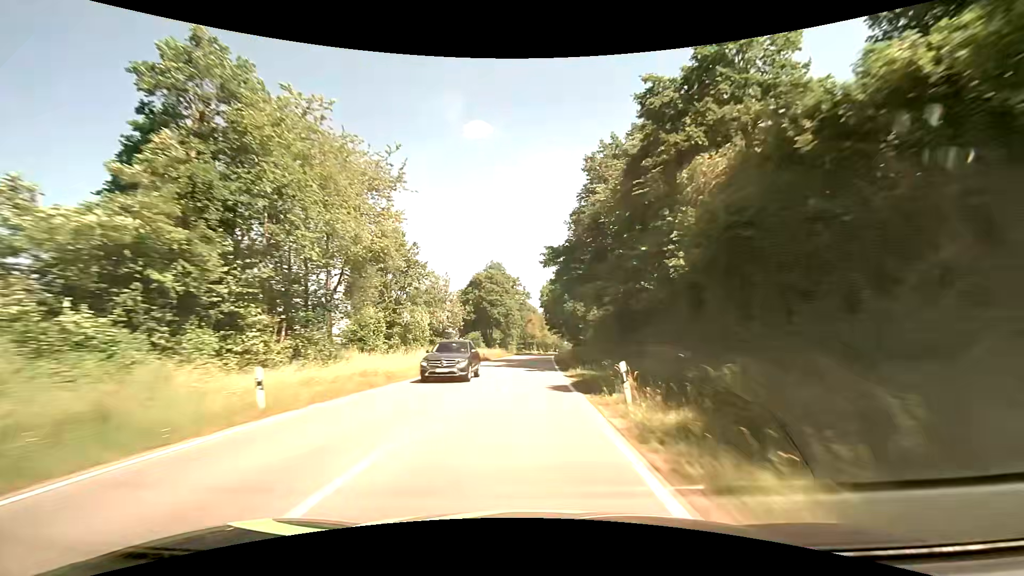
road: secondary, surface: asphalt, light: Day
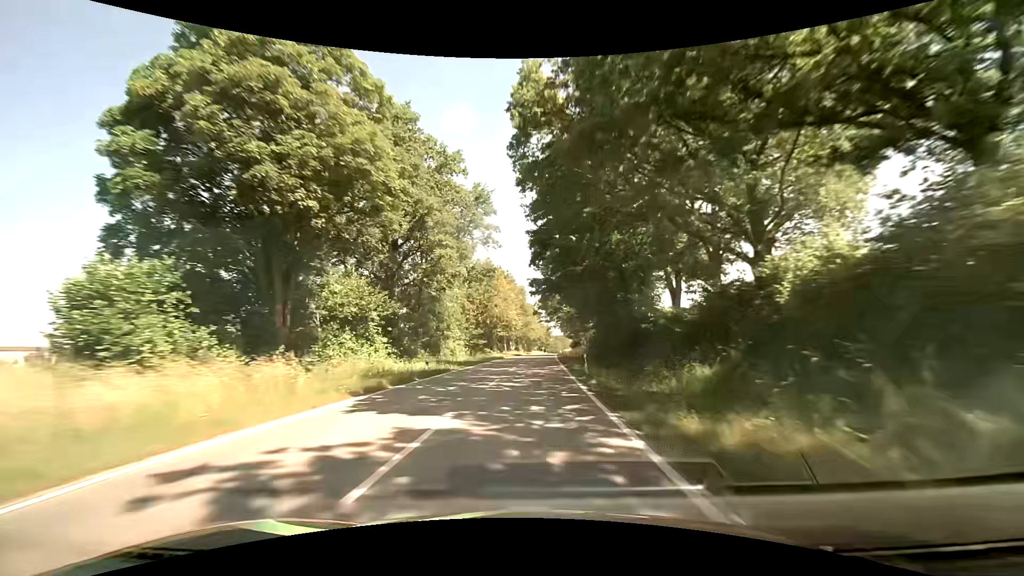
(+1.9, +70.8) m; +2°
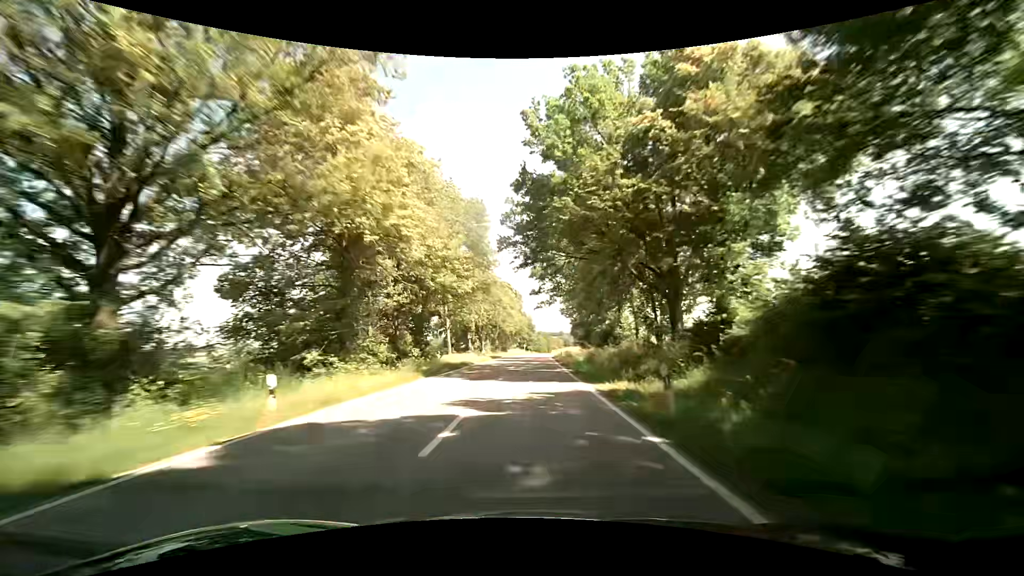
(+1.3, +58.1) m; +3°
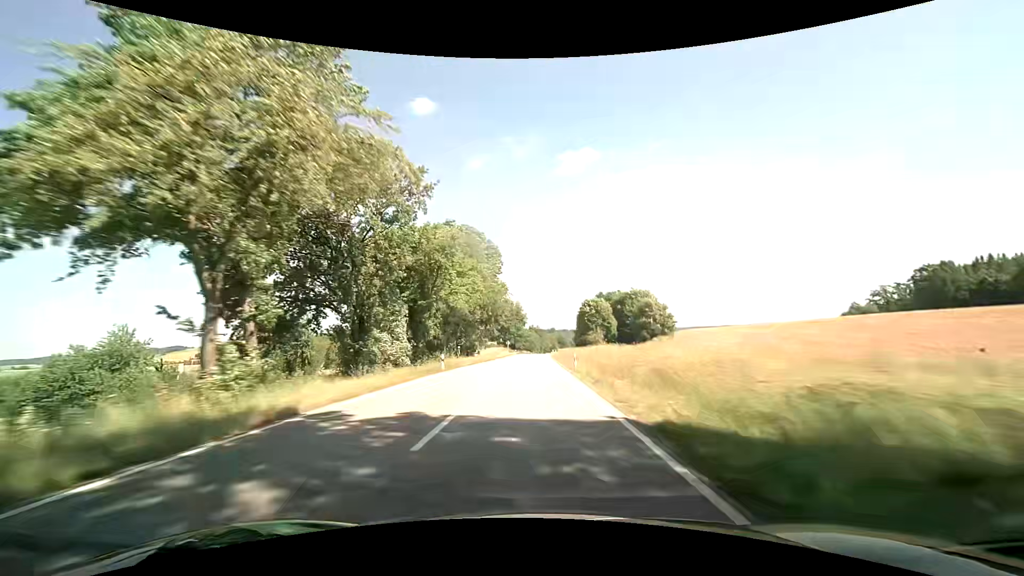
(+0.4, +59.6) m; 0°
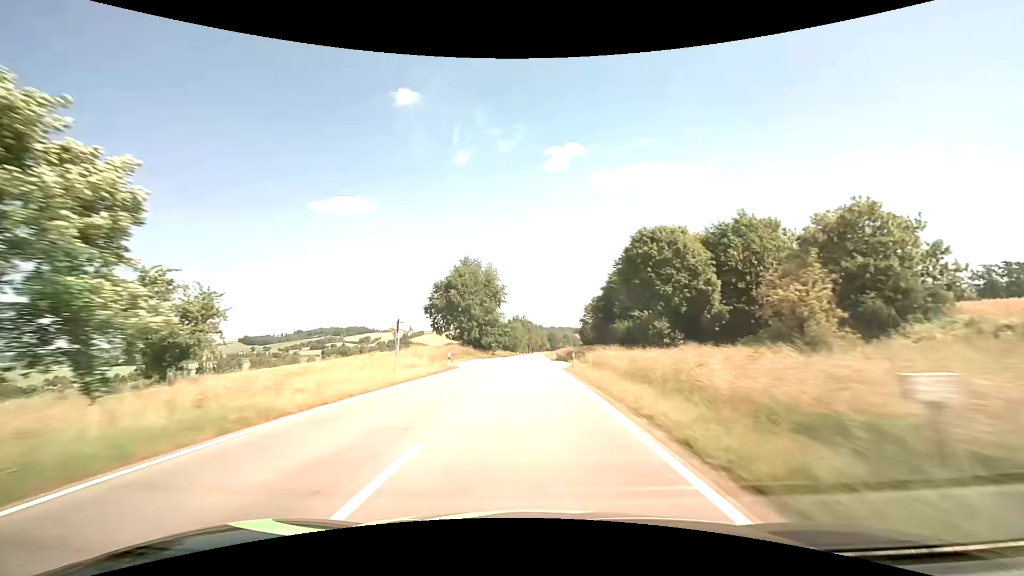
(+1.4, +76.0) m; +2°
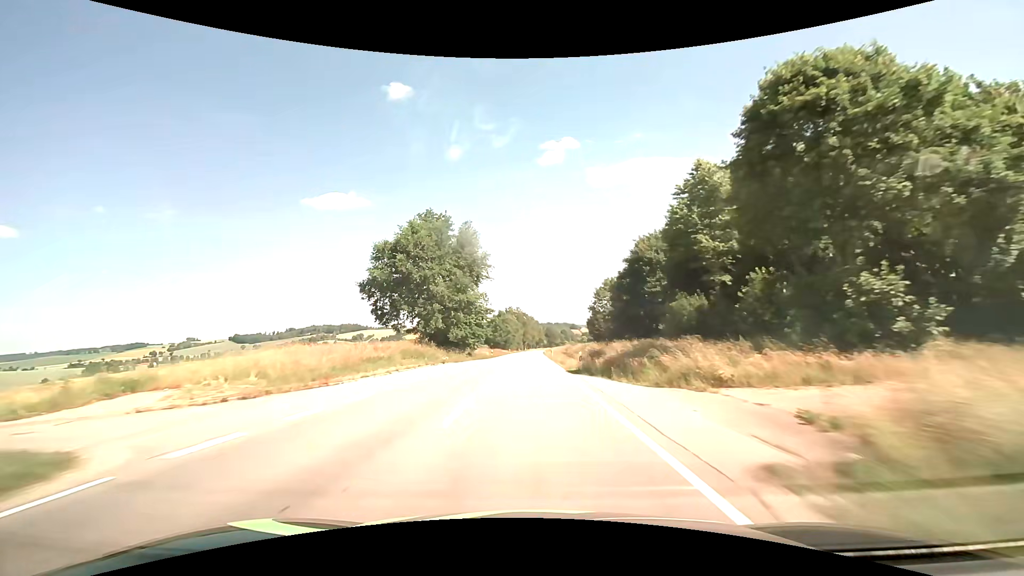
(+0.2, +30.4) m; +1°
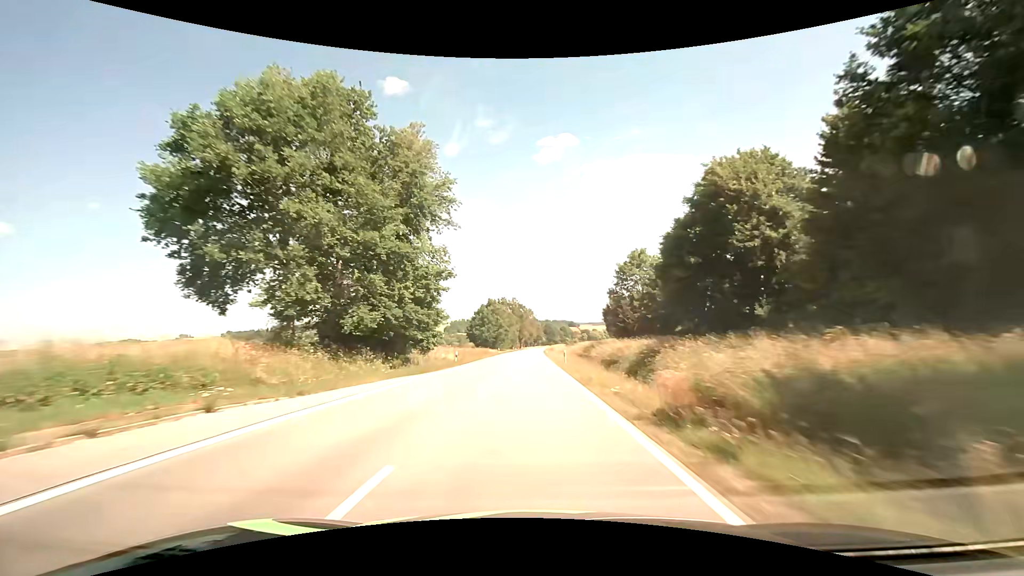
(+0.1, +30.5) m; 0°
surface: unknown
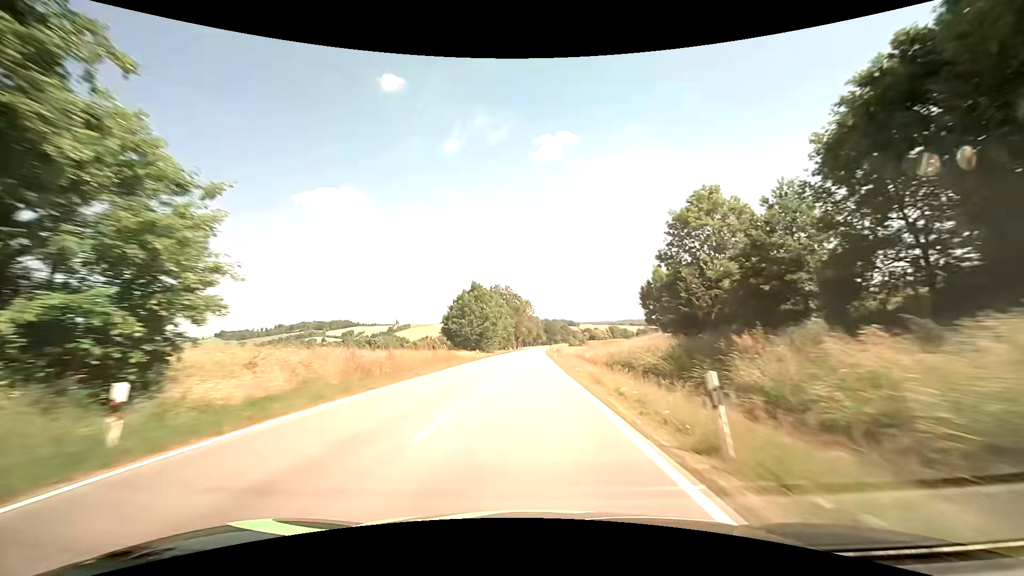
(+0.1, +30.7) m; 0°
(0, +10) (0, +20) (0, +30) (0, +40) (0, +50) (0, +60) (0, +70) (0, +80) (0, +90) (+1, +100) m
